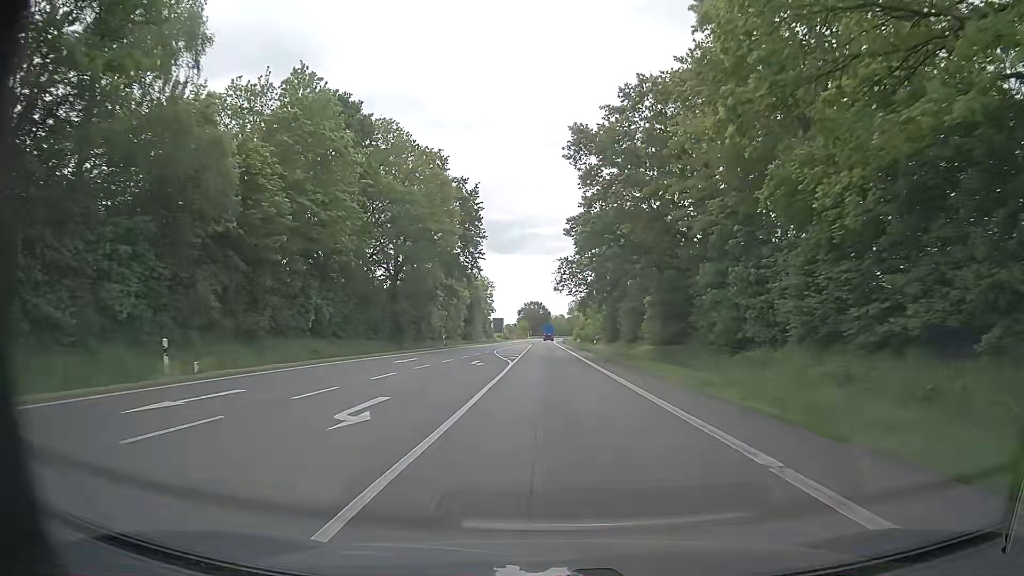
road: primary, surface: asphalt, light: Day
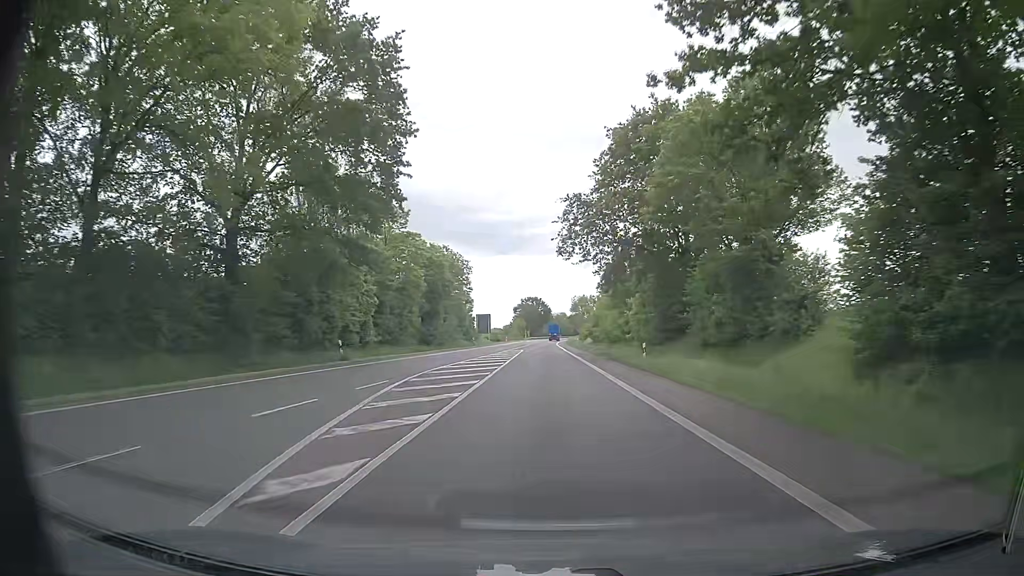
(0.0, +33.9) m; 0°
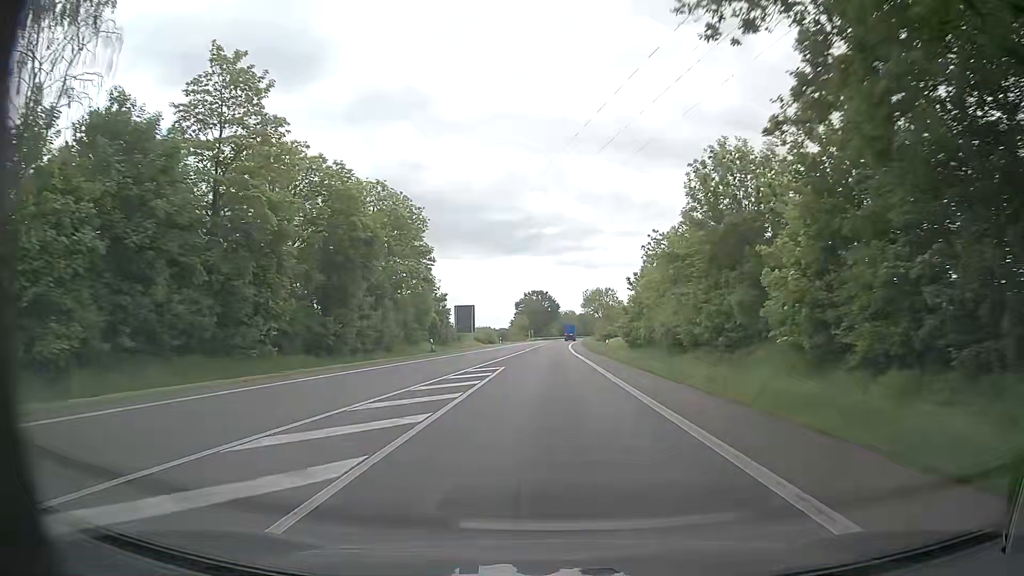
(0.0, +33.8) m; 0°
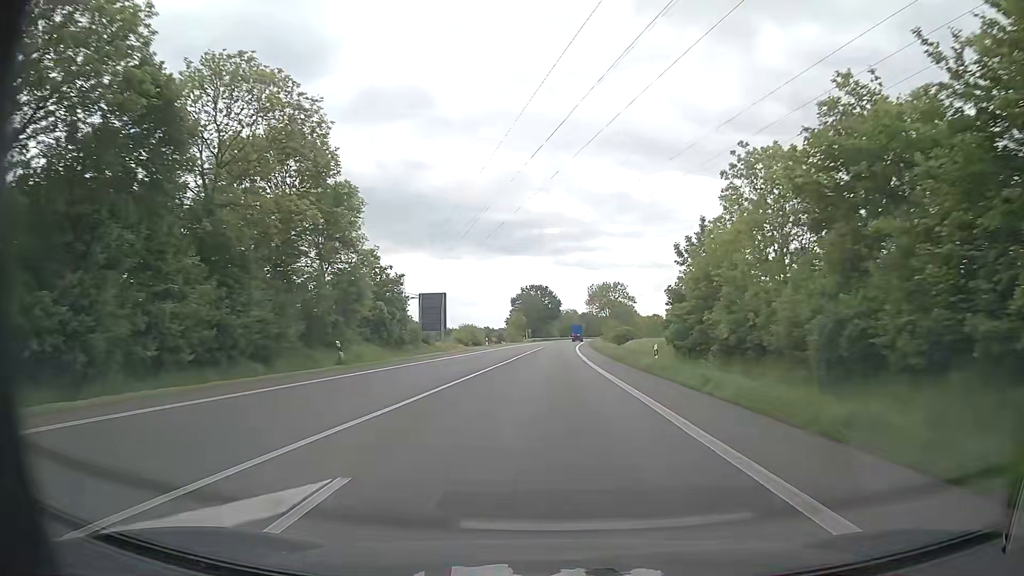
(-0.1, +22.5) m; -1°
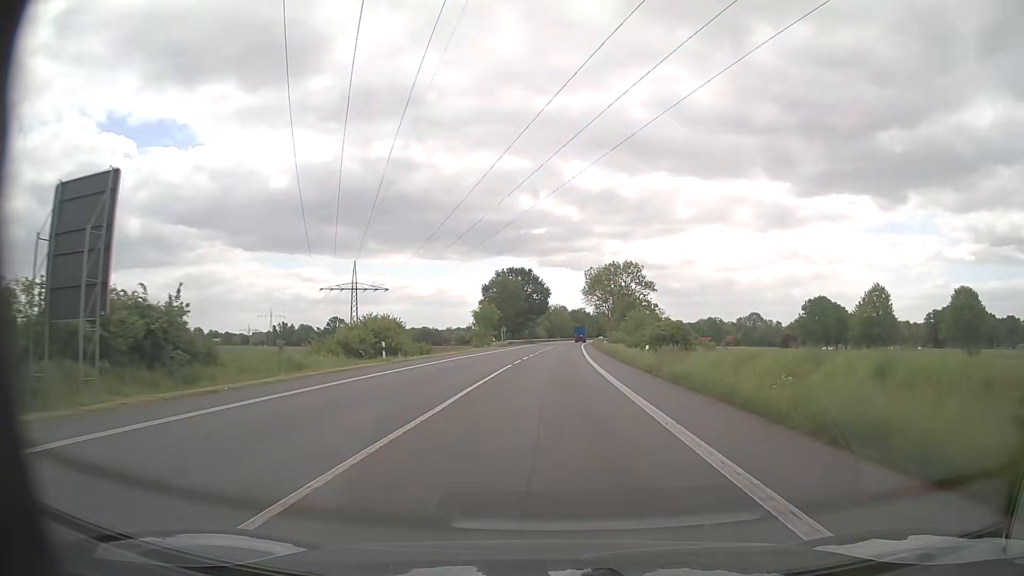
(+0.6, +45.1) m; +1°
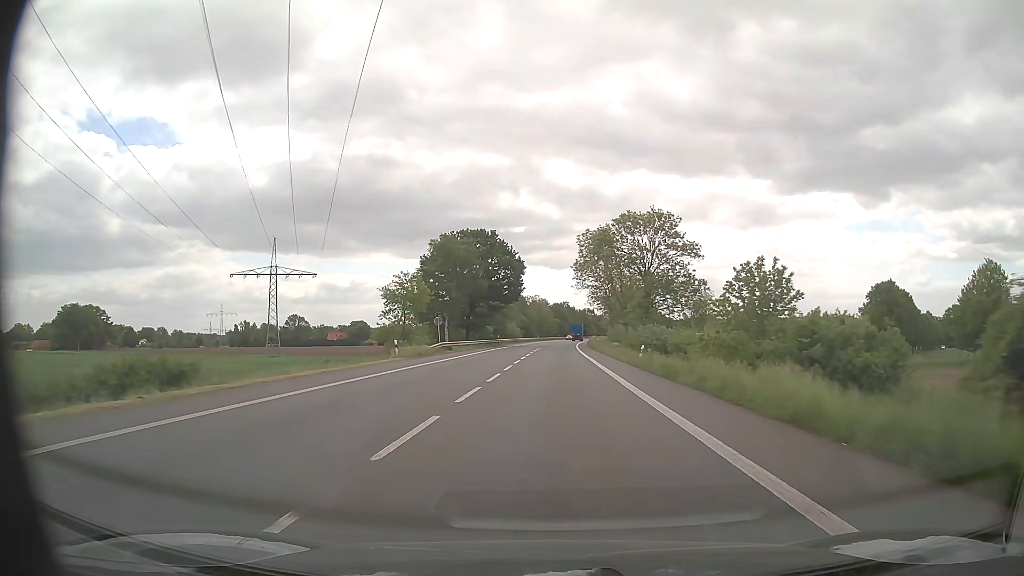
(+0.7, +45.1) m; +2°
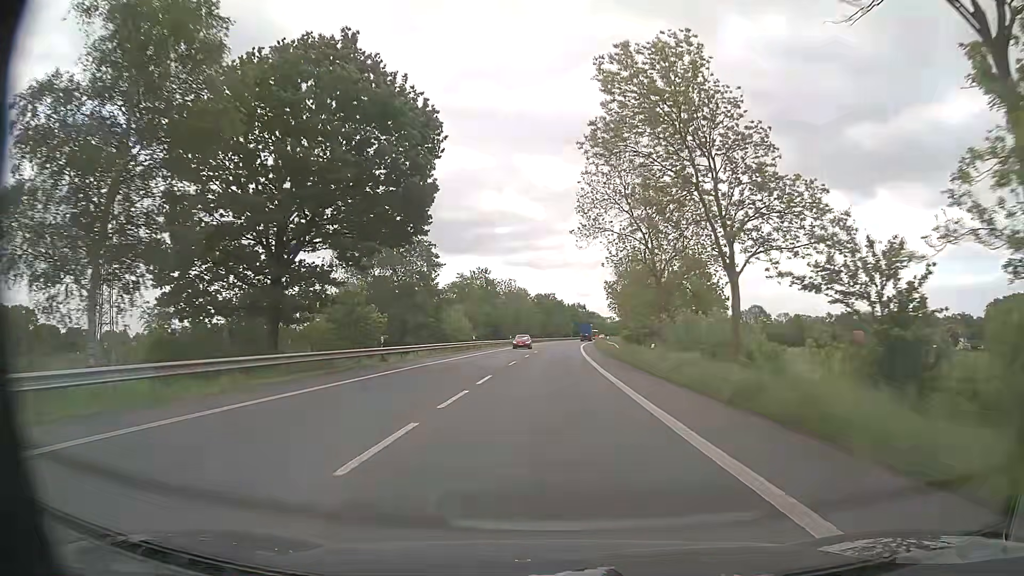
(+0.7, +56.4) m; +1°
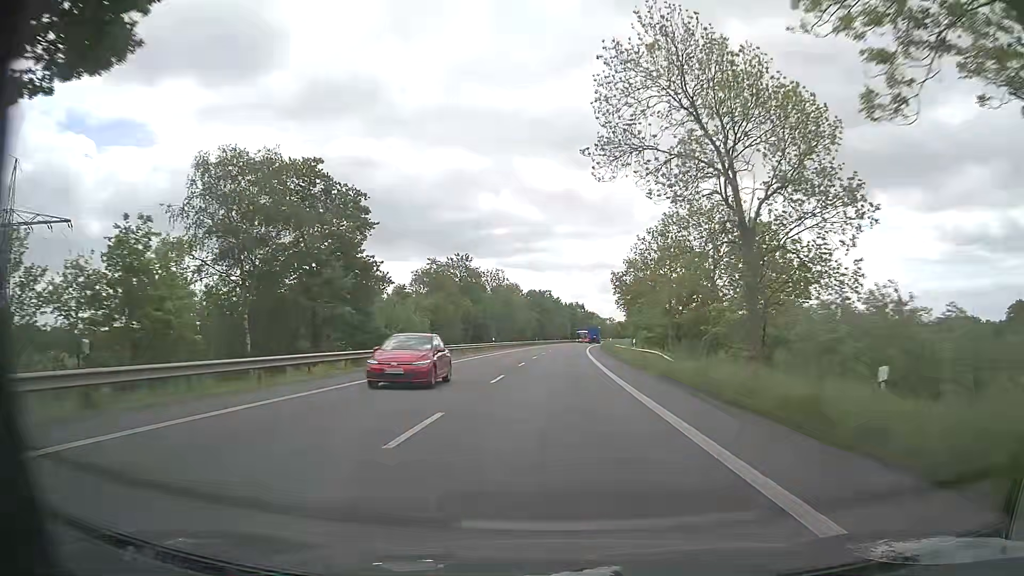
(+0.1, +22.8) m; 0°
(0, +10) (0, +20) (0, +30) (0, +40) (+1, +50) (+1, +60) (+2, +70) (+2, +80) (+3, +90) (+4, +100) m
